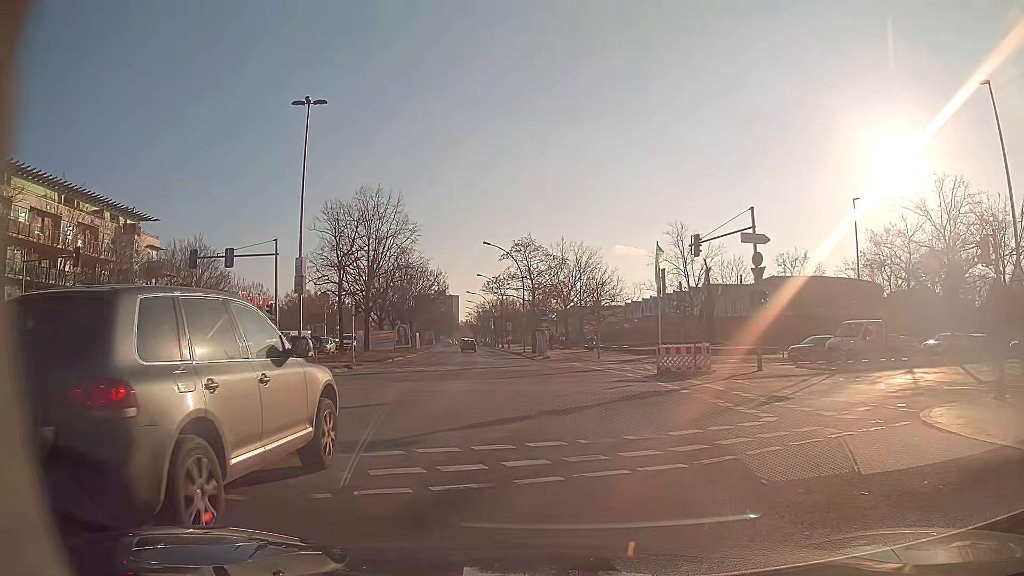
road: secondary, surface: asphalt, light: Day
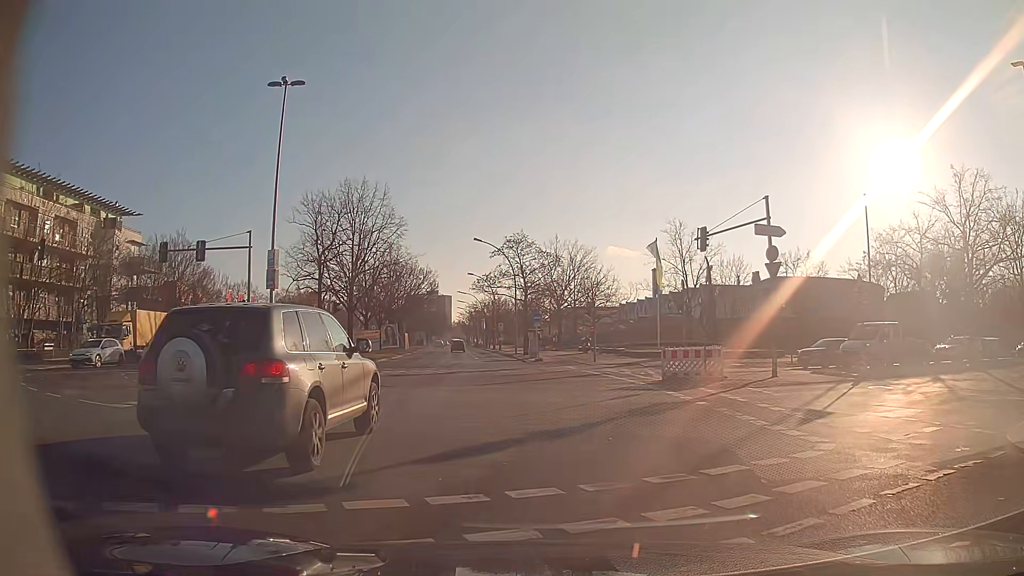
(0.0, +2.7) m; -1°
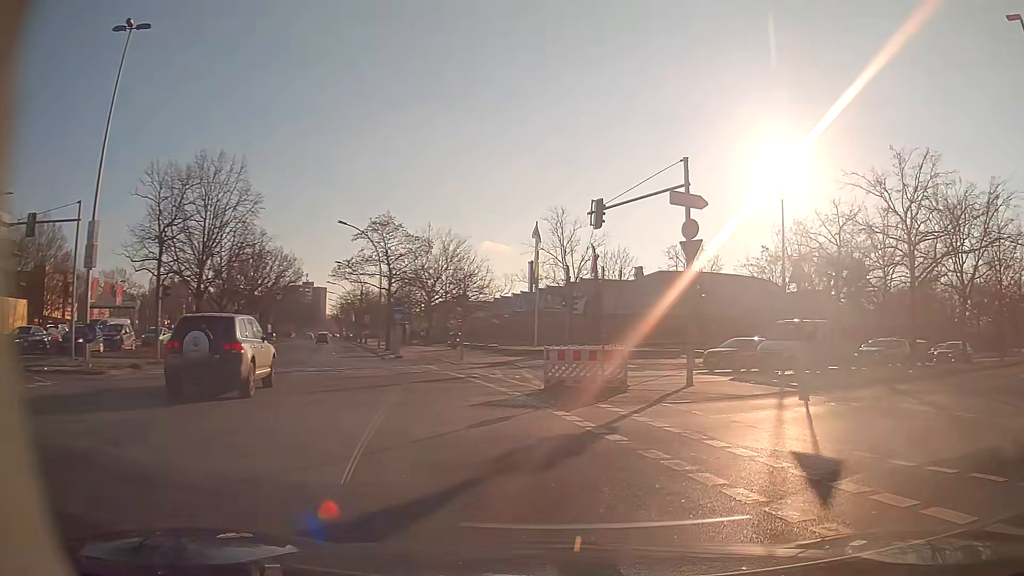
(+0.5, +5.4) m; +9°
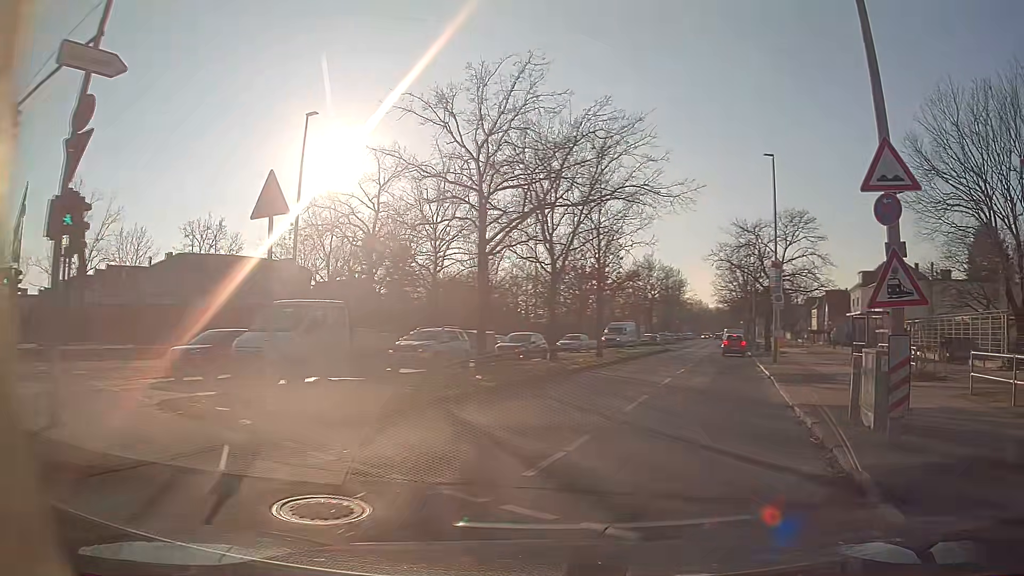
(+4.2, +9.4) m; +42°
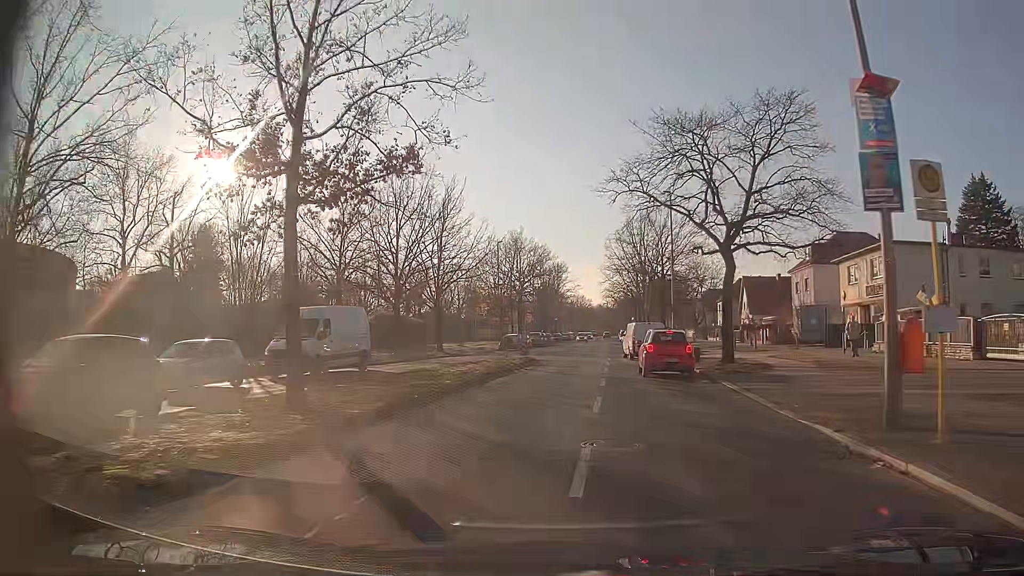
(+4.7, +24.6) m; +10°
